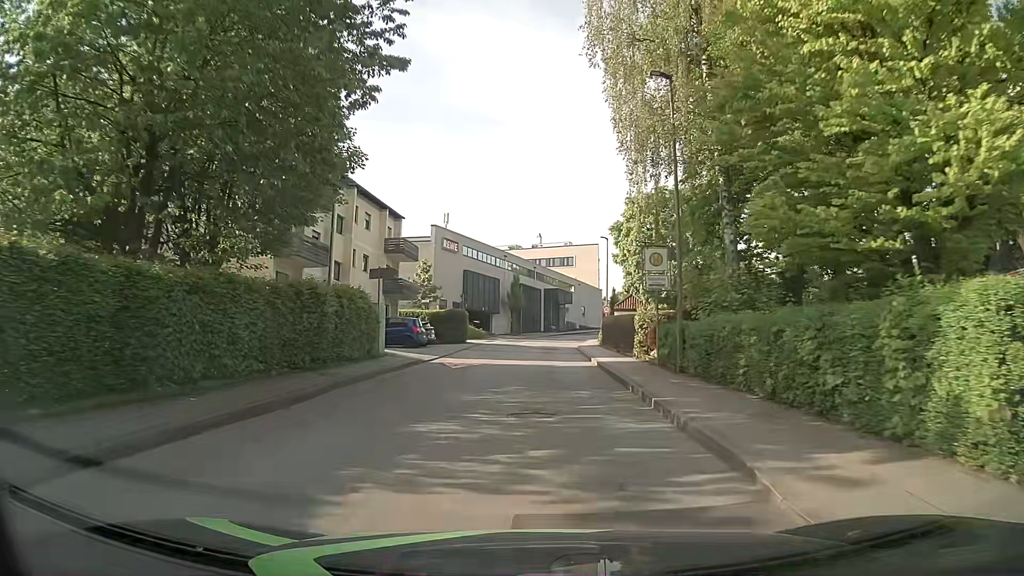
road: unclassified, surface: asphalt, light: Day
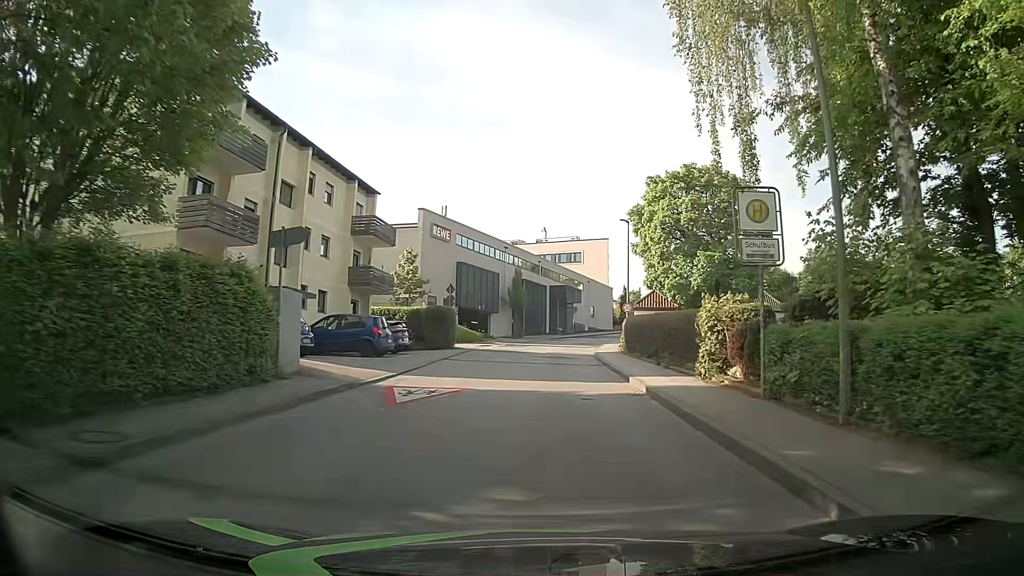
(-0.2, +9.5) m; -2°
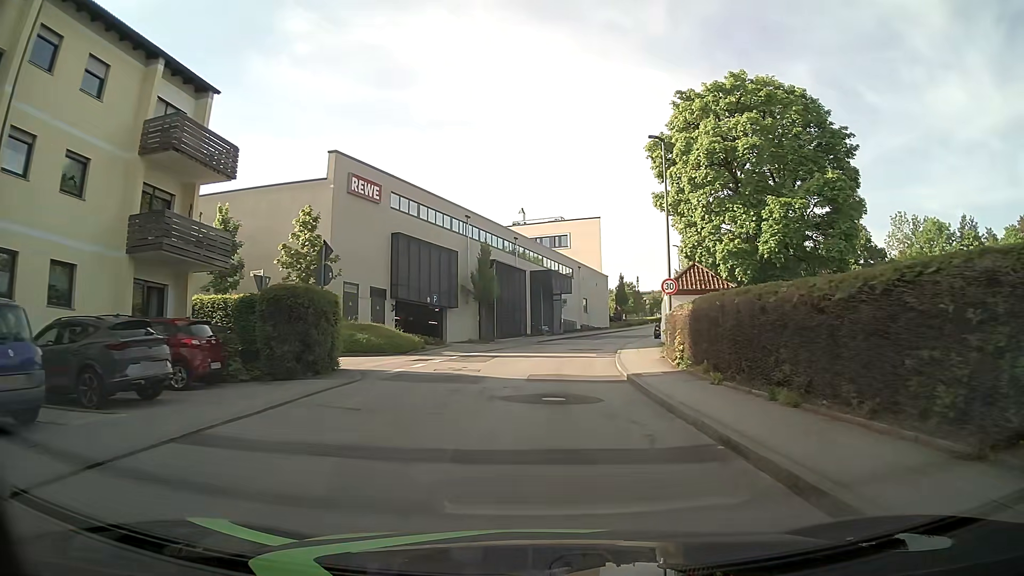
(+0.8, +19.1) m; +2°
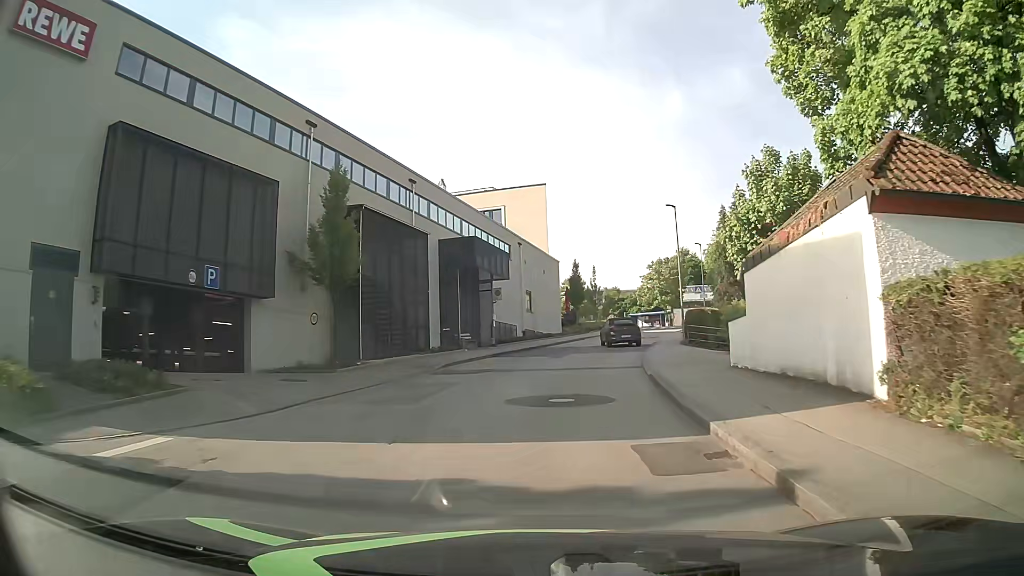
(+1.0, +23.8) m; +6°
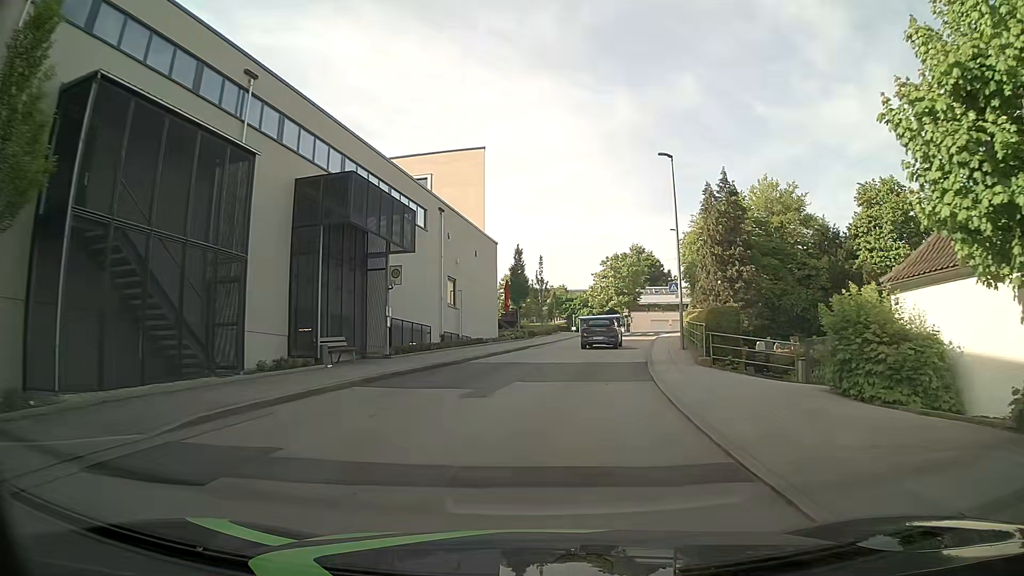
(+0.7, +14.3) m; +7°
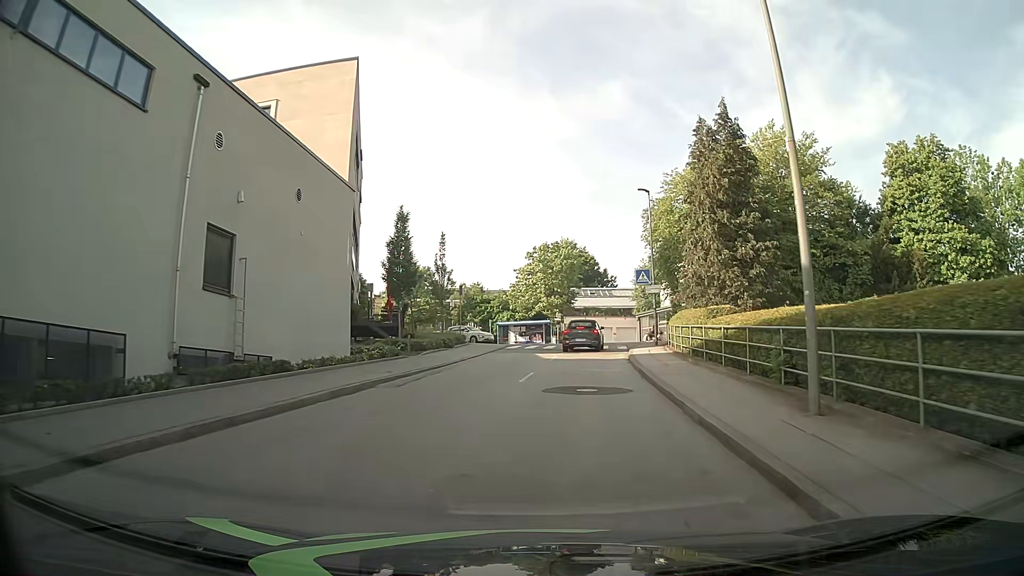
(+1.0, +19.1) m; +6°
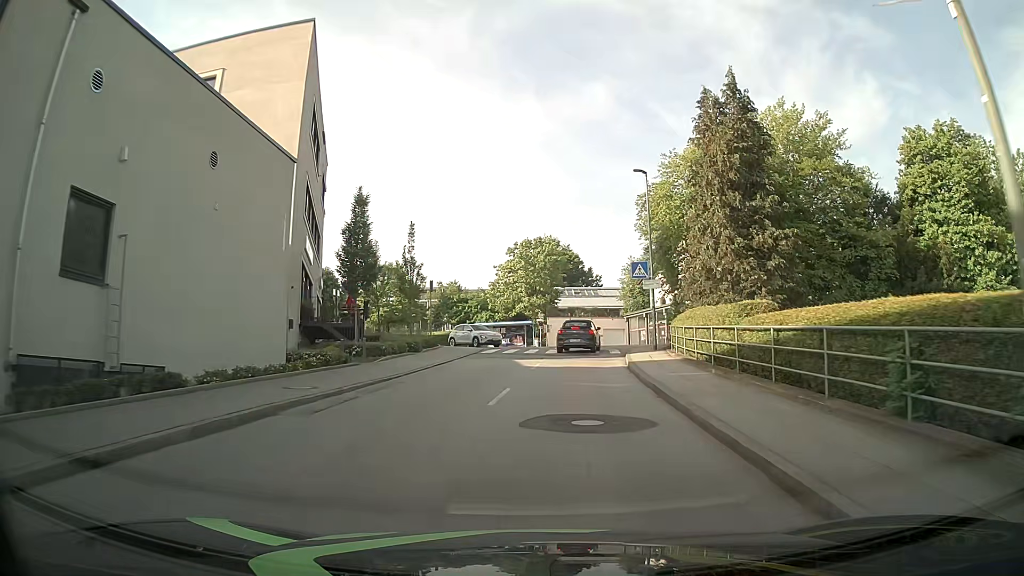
(+0.1, +4.8) m; +2°
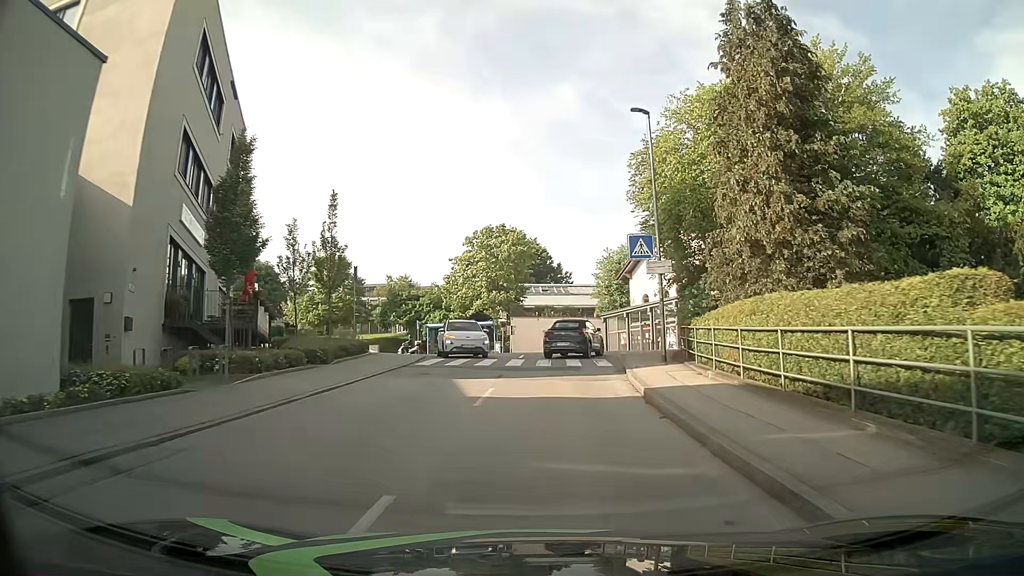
(+0.1, +9.1) m; +2°
